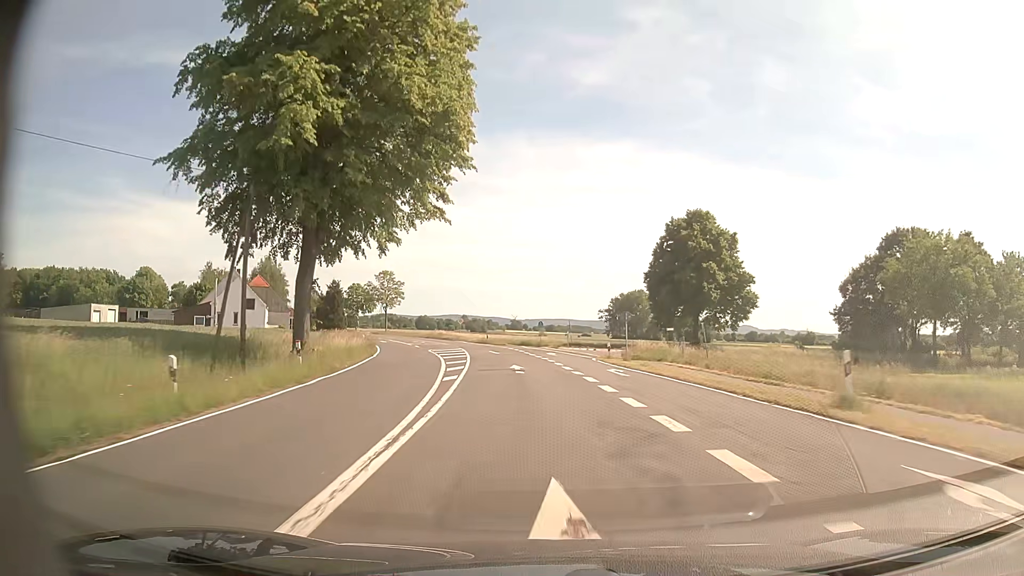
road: tertiary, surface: asphalt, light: Day
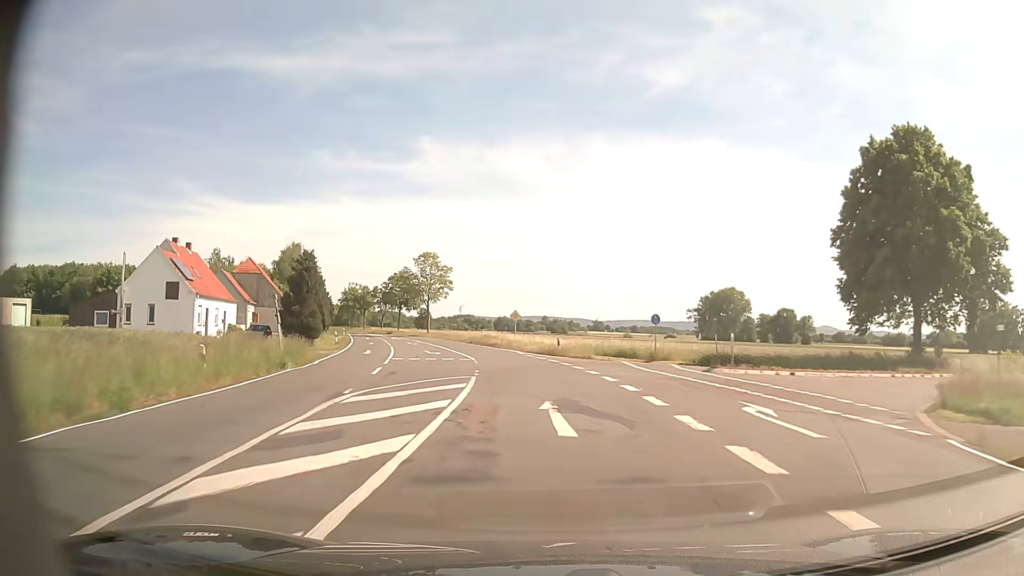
(-1.8, +32.1) m; -6°
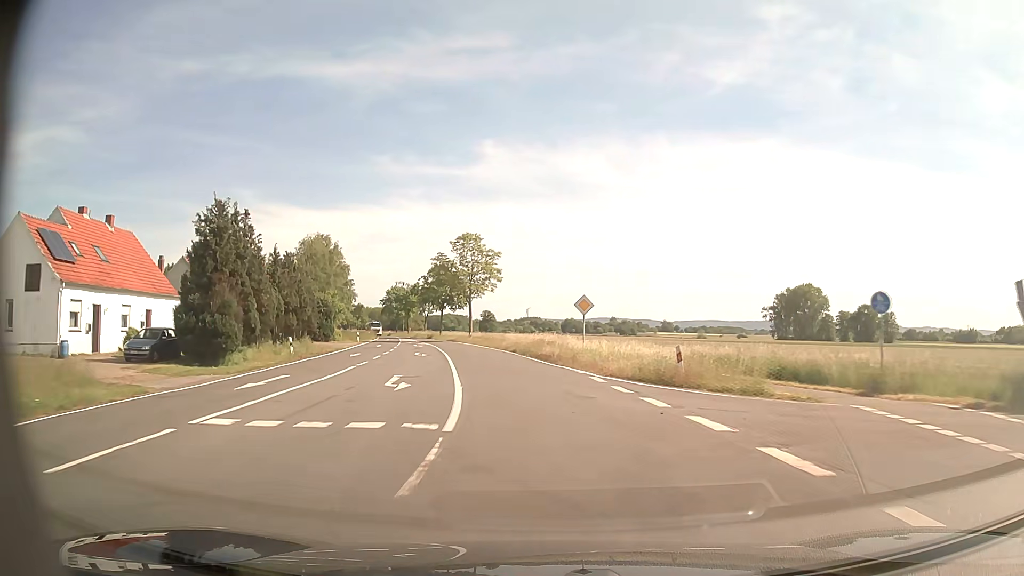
(-1.0, +21.4) m; -6°
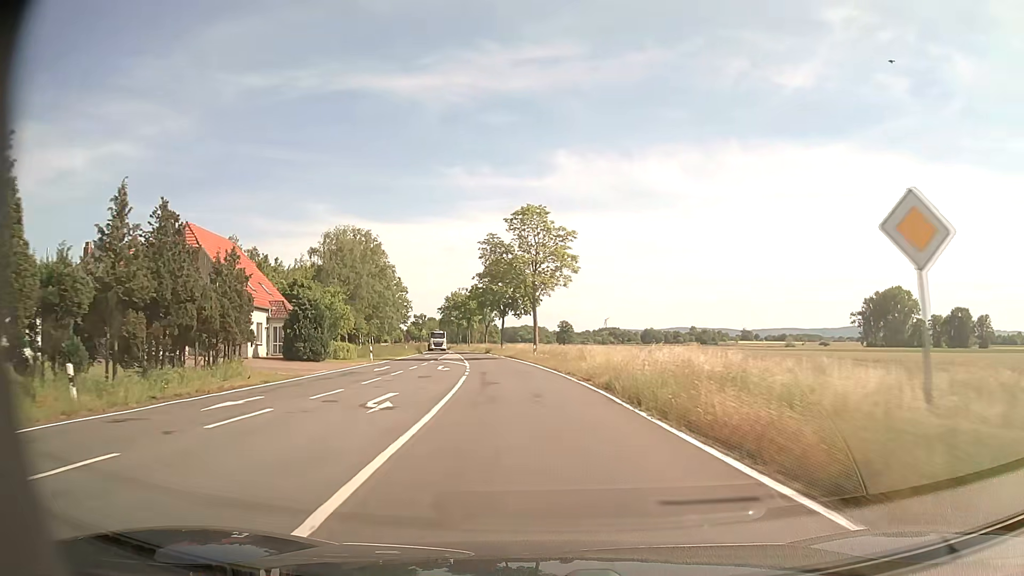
(-1.2, +21.4) m; -7°
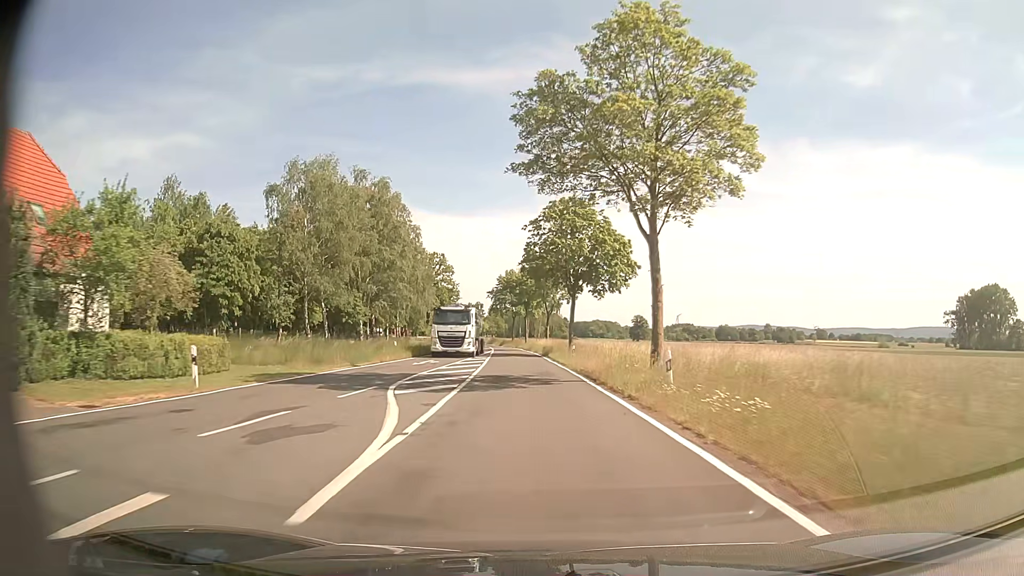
(-1.5, +32.2) m; -5°
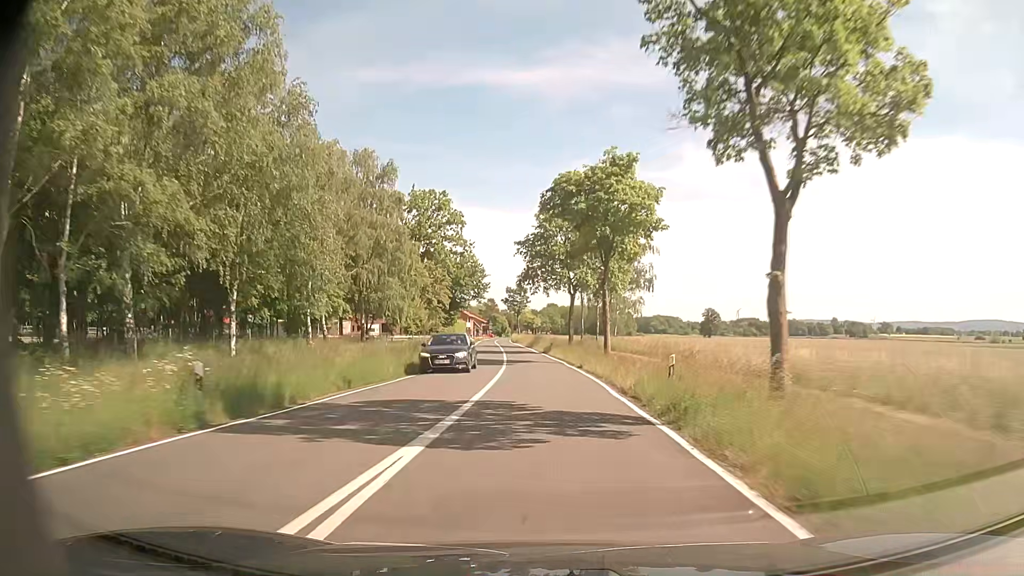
(-2.8, +53.7) m; -6°
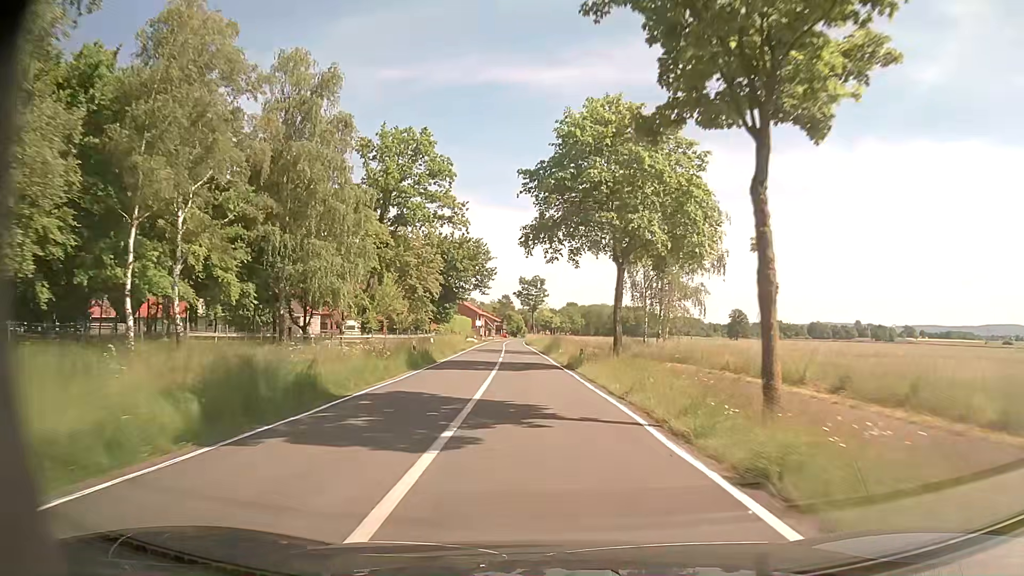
(-0.1, +21.5) m; -1°
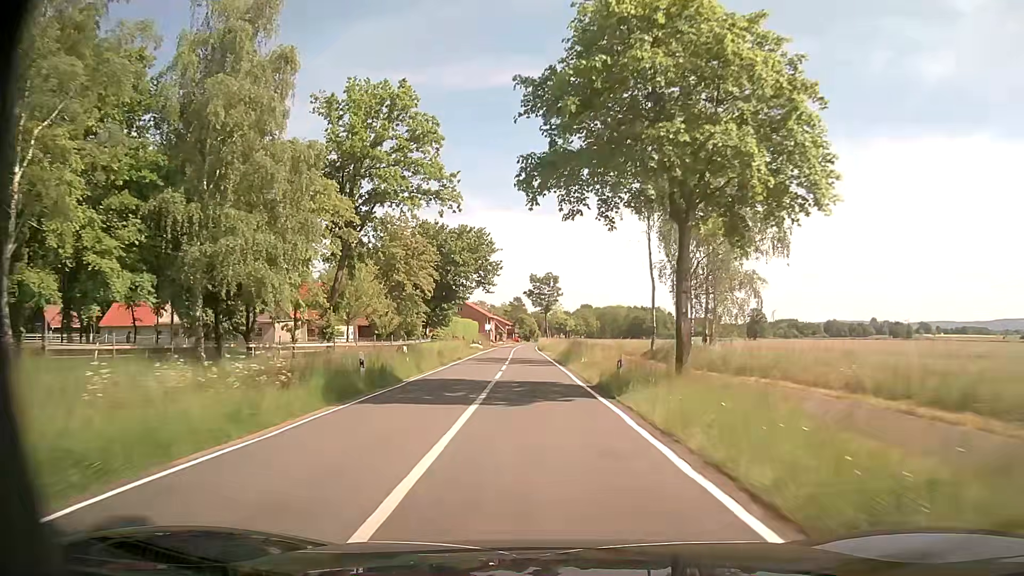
(0.0, +10.8) m; -1°
(0, +10) (0, +20) (0, +30) (-1, +40) (-1, +50) (-1, +60) (-2, +70) (-2, +80) (-2, +90) (-2, +100) m
